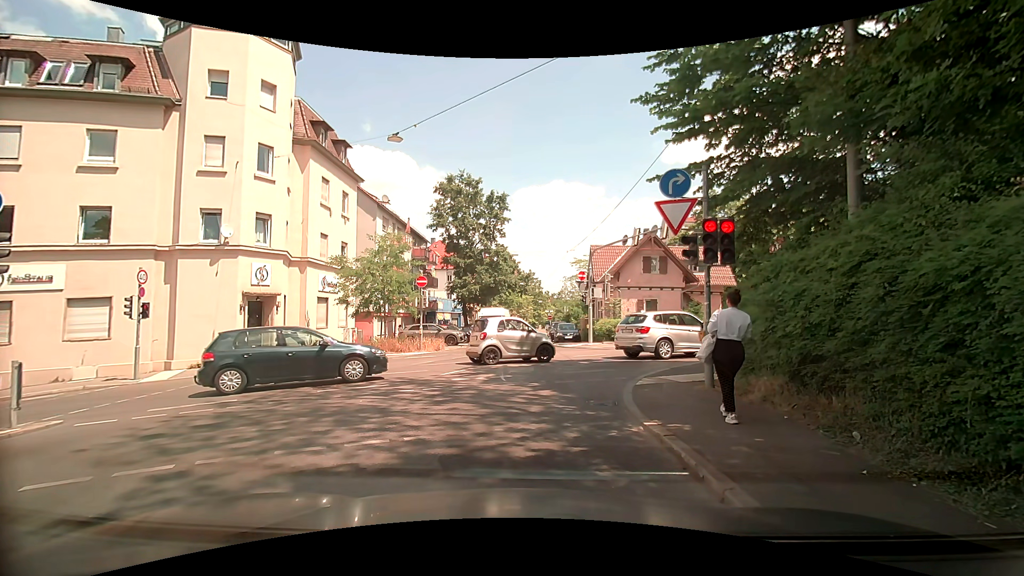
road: unclassified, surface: asphalt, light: Day
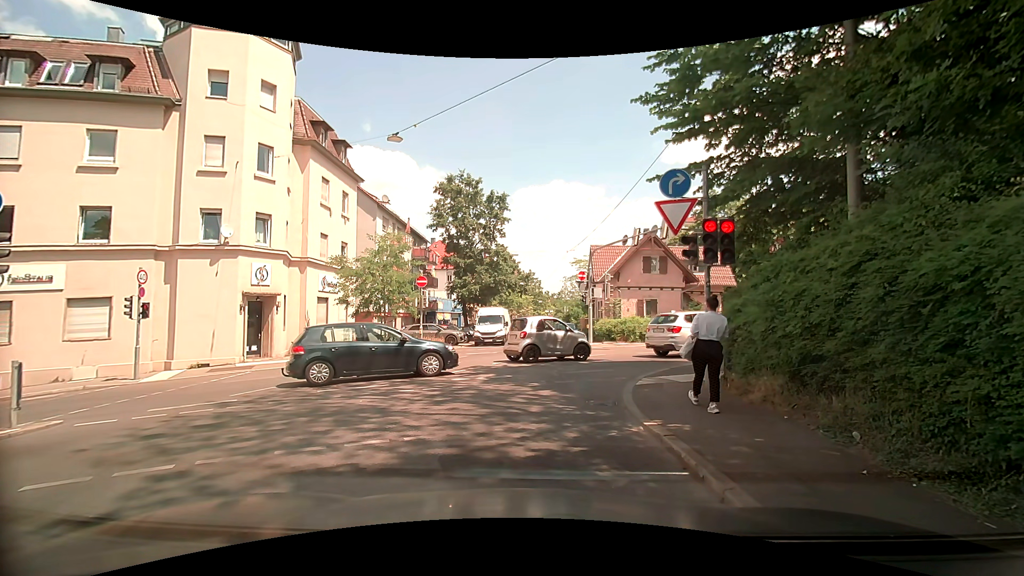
(0.0, 0.0) m; 0°
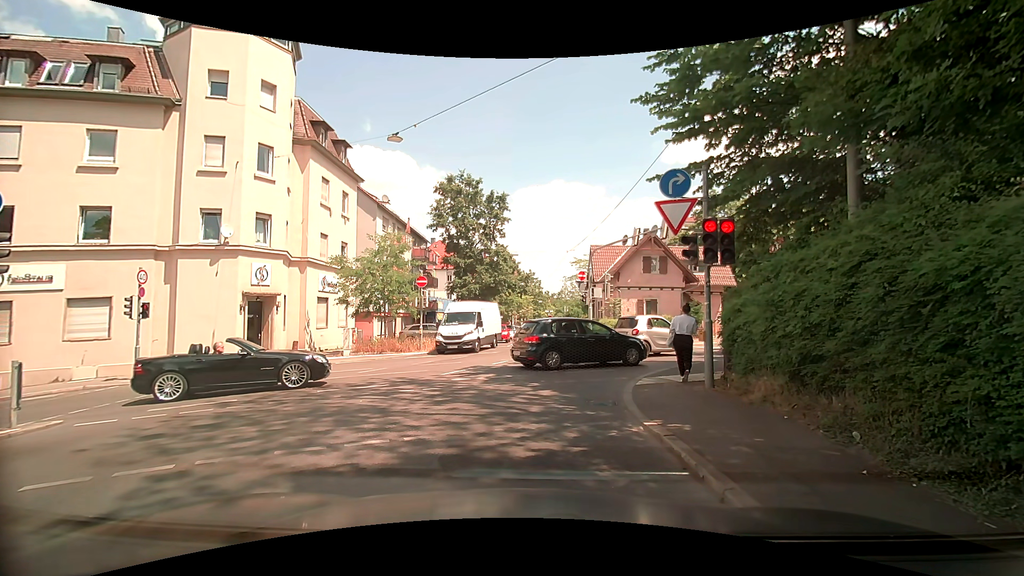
(0.0, 0.0) m; 0°
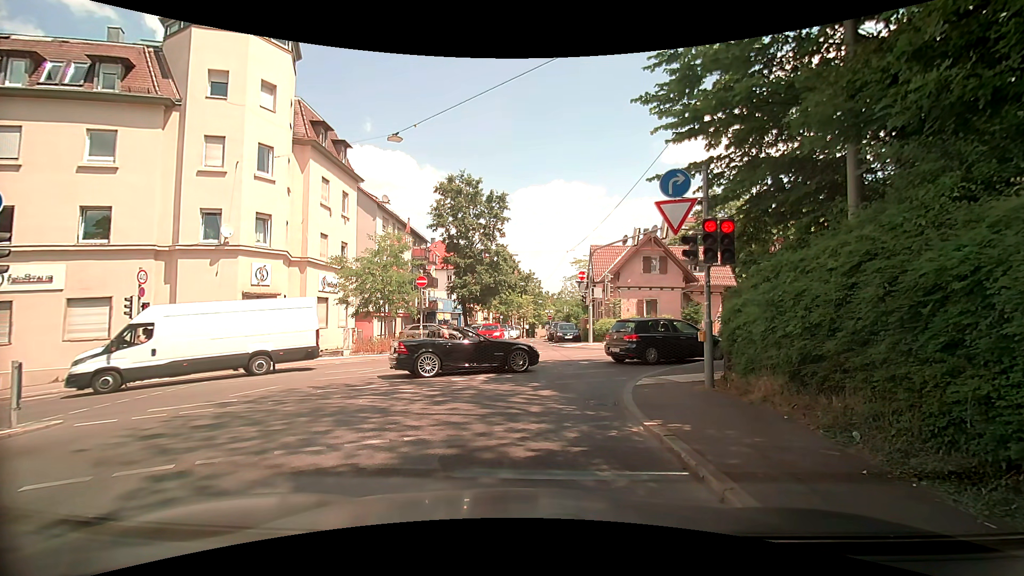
(0.0, 0.0) m; 0°
